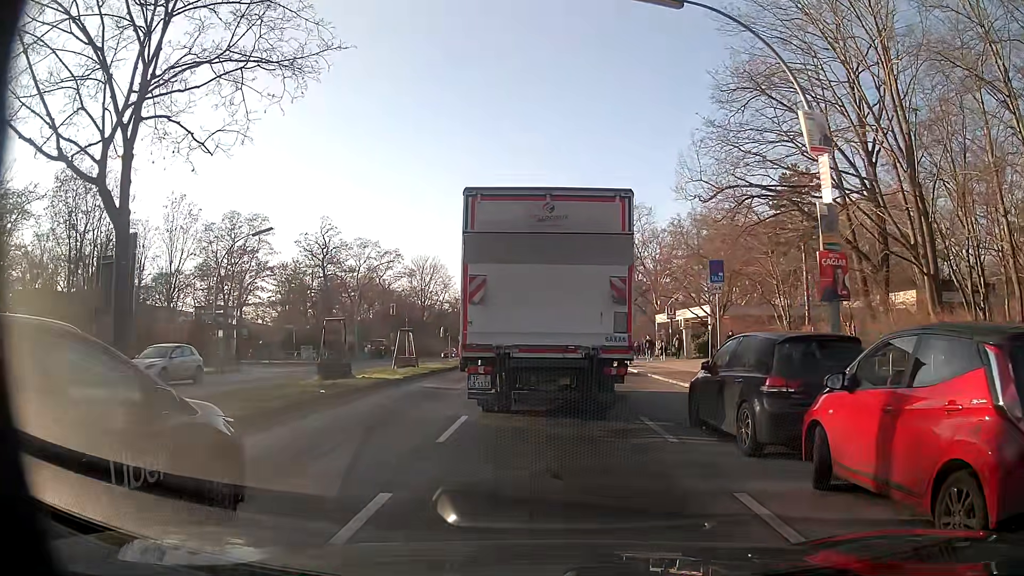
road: secondary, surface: asphalt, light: Day
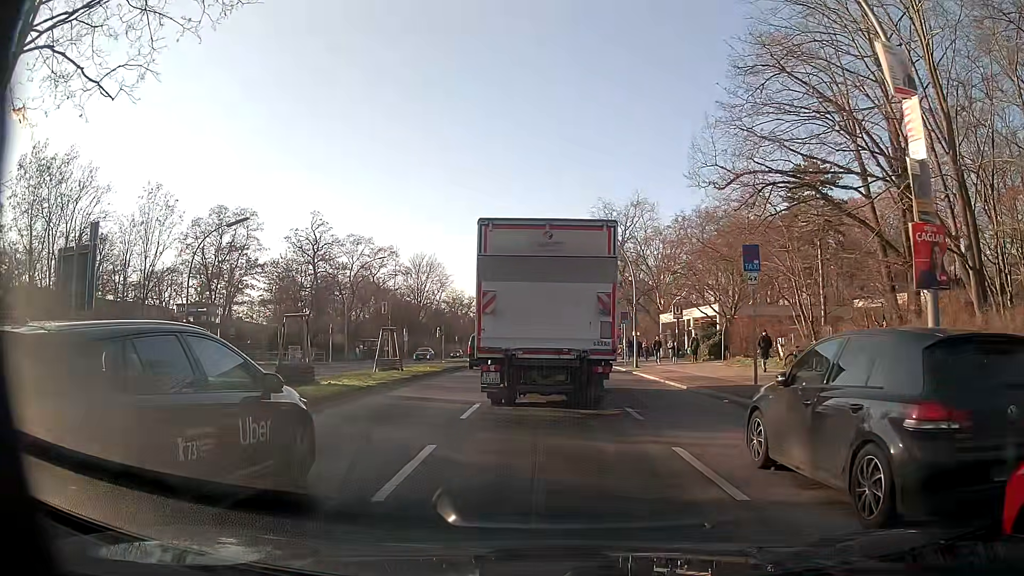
(0.0, +3.5) m; -1°
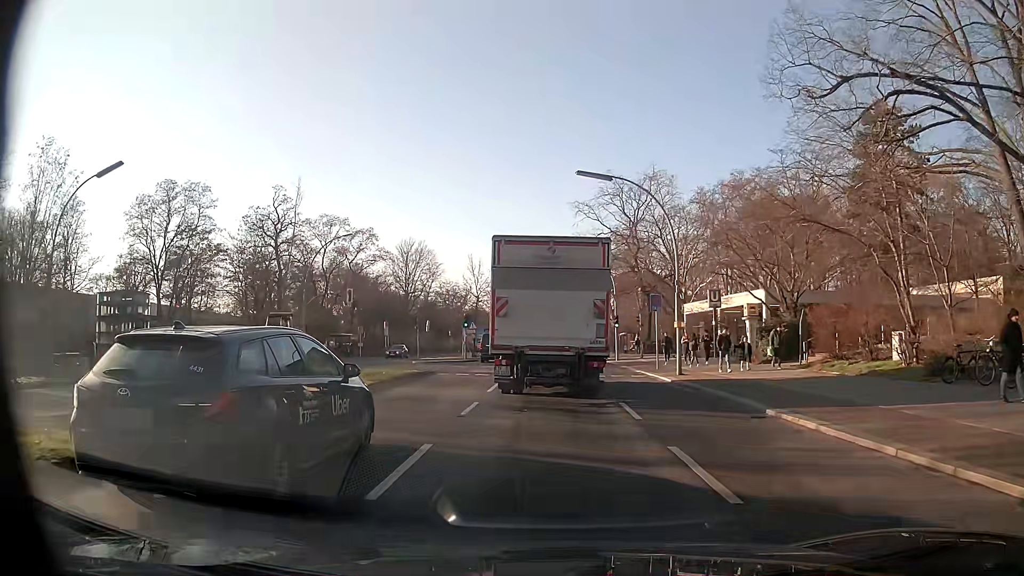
(+0.1, +12.5) m; 0°
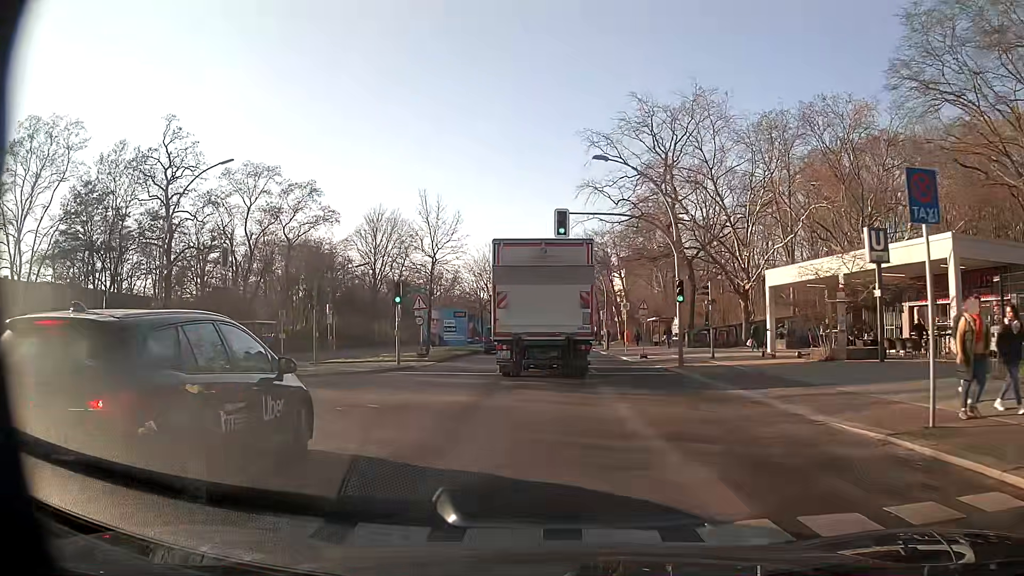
(+0.1, +22.2) m; -1°
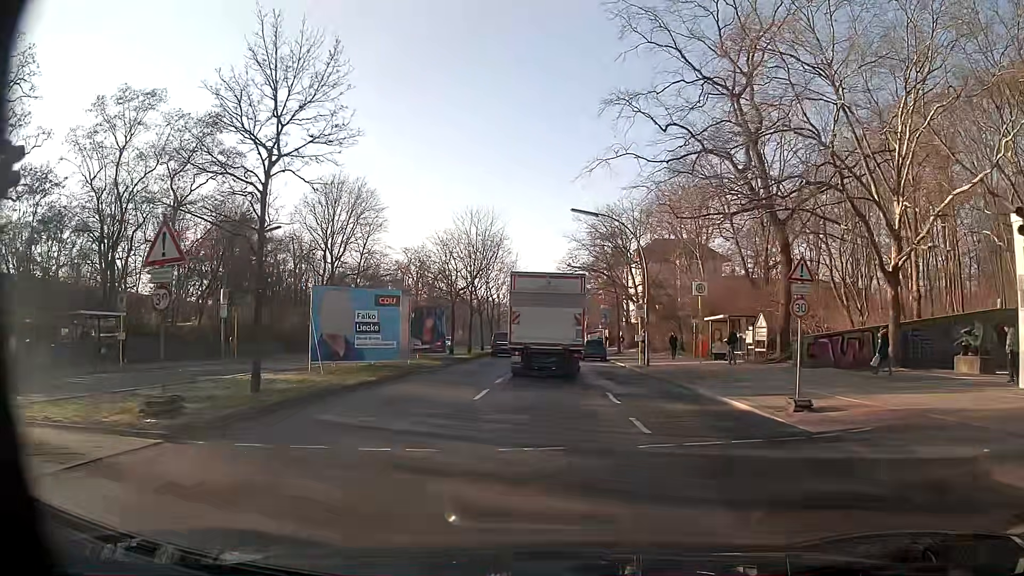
(+0.2, +21.3) m; -1°
(0, +10) (0, +20) (0, +30) (+1, +40) (+1, +50) (+1, +60) (+1, +70) (+1, +80) (+1, +90) (+2, +100) m
